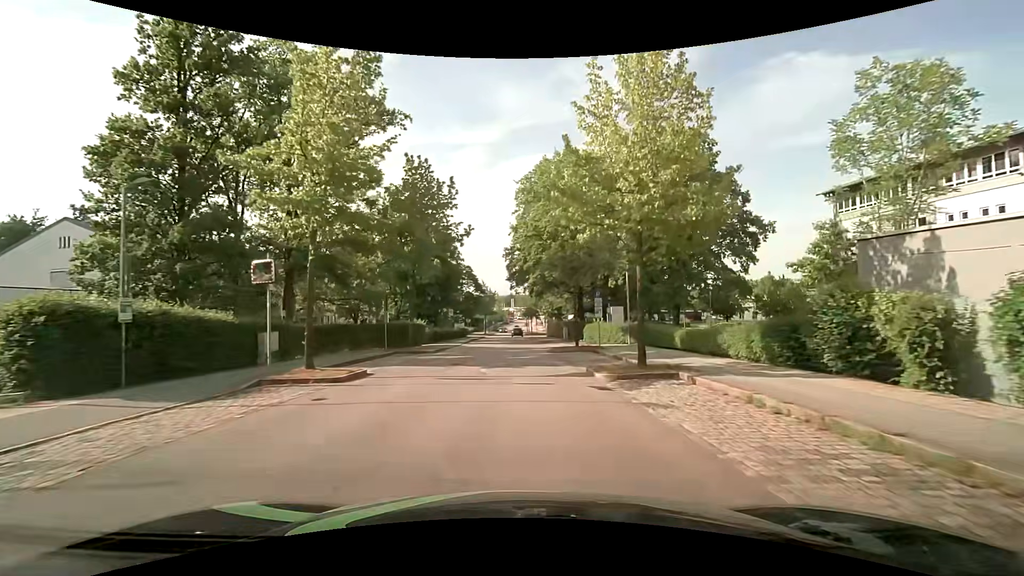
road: residential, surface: asphalt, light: Day
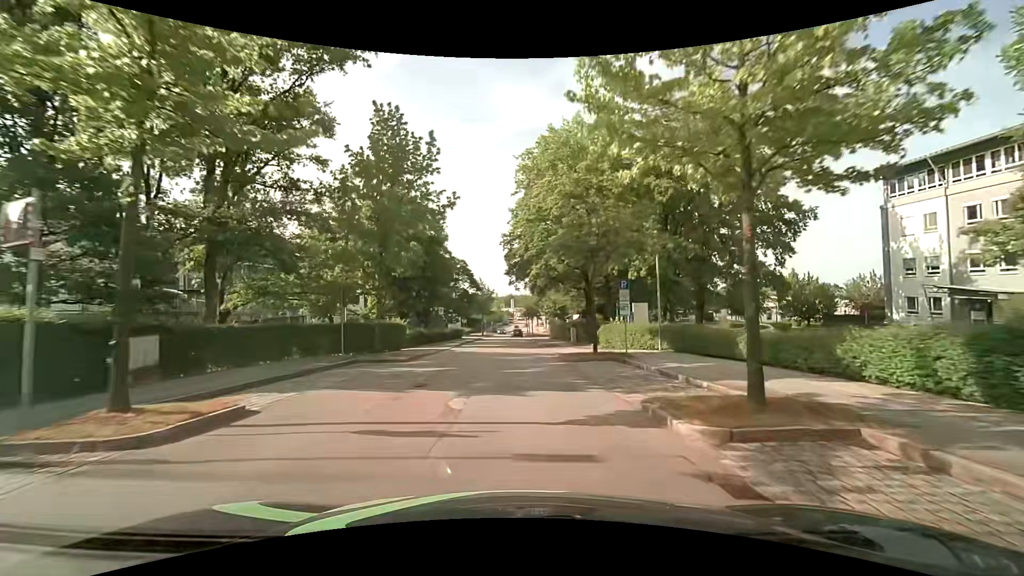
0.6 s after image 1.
(0.0, +6.7) m; 0°
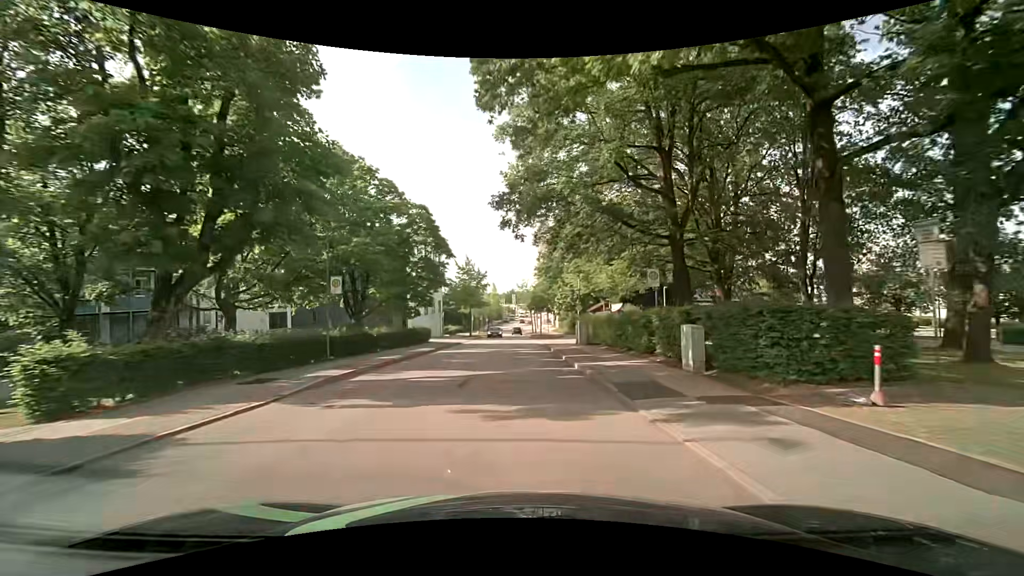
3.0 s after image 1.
(0.0, +26.6) m; 0°
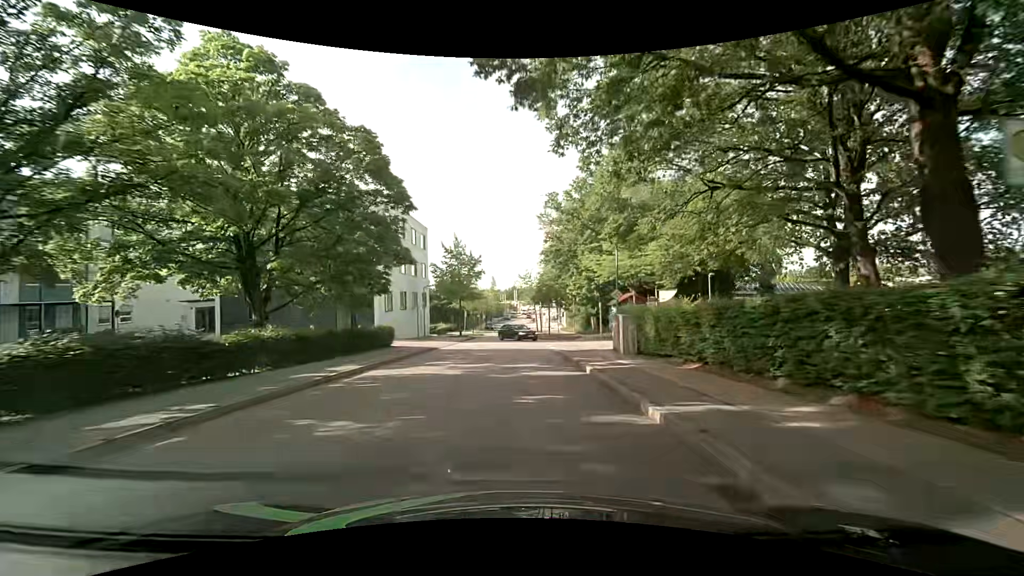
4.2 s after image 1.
(-0.1, +13.2) m; 0°
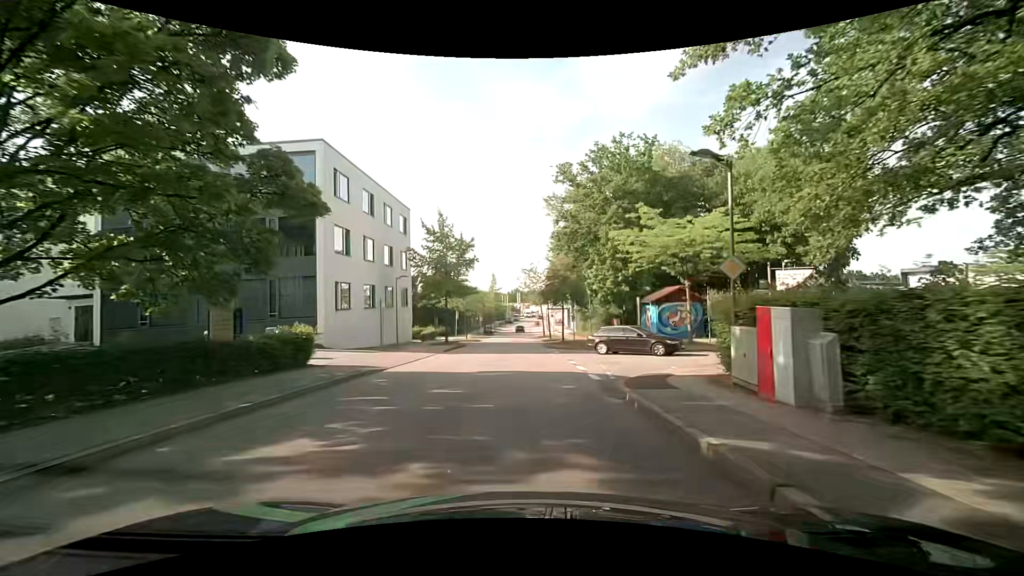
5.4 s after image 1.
(-0.1, +11.9) m; -1°
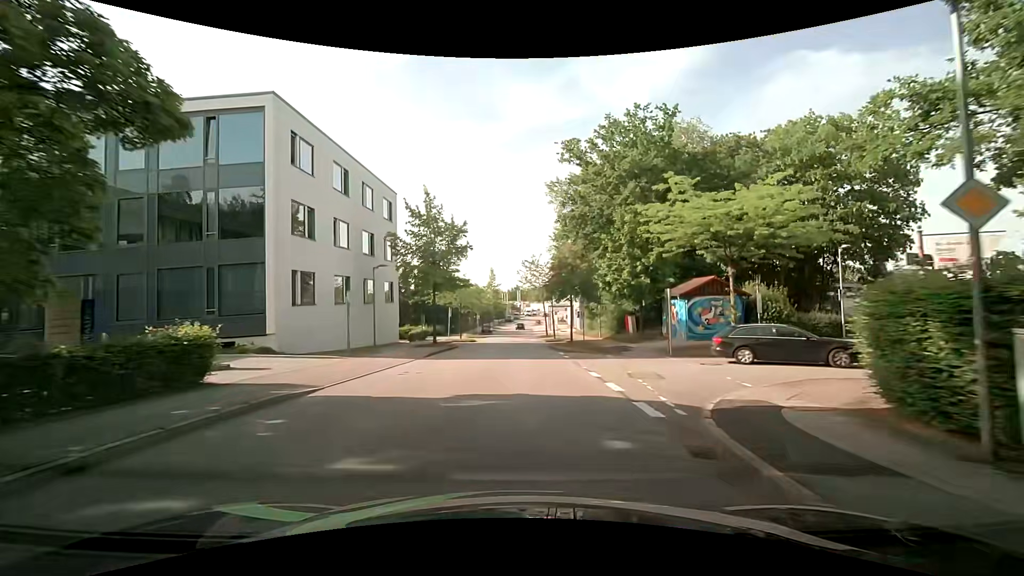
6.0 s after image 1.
(0.0, +5.8) m; 0°
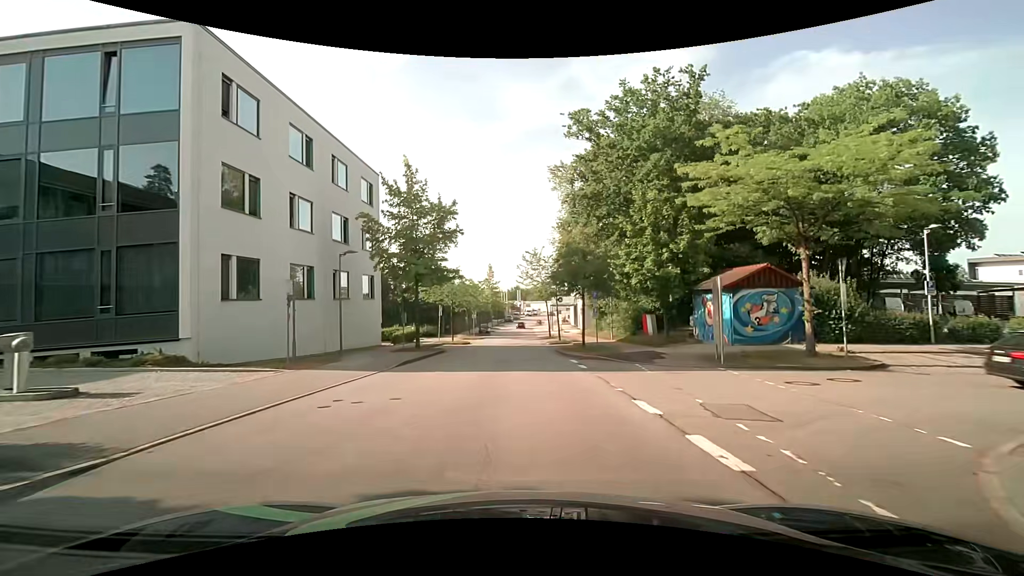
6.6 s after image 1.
(0.0, +5.8) m; +1°
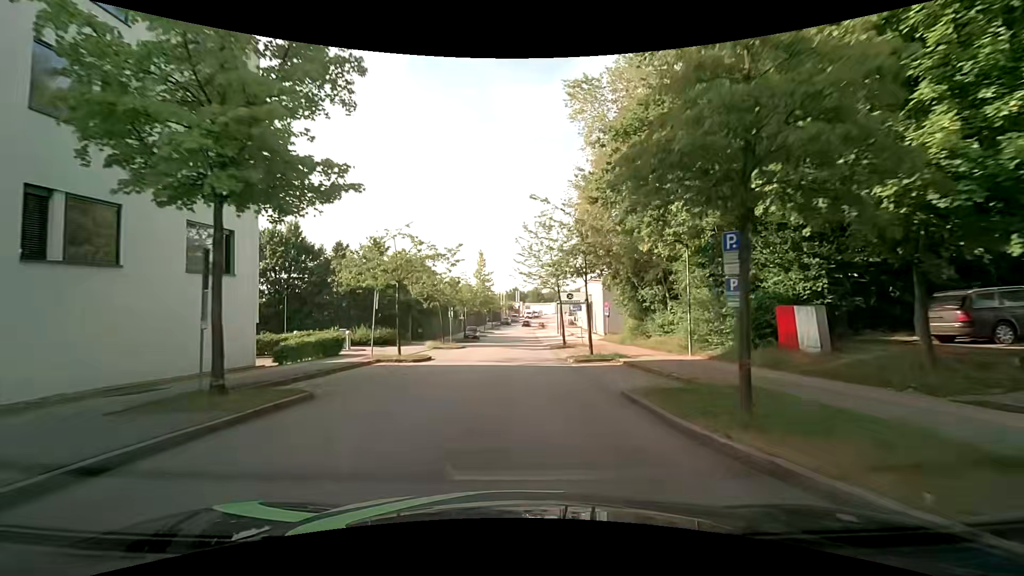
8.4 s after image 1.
(-0.1, +18.8) m; 0°
(0, +10) (0, +20) (0, +30) (0, +40) (0, +50) (0, +60) (0, +70) (0, +80) (+1, +90) (+1, +100) m
